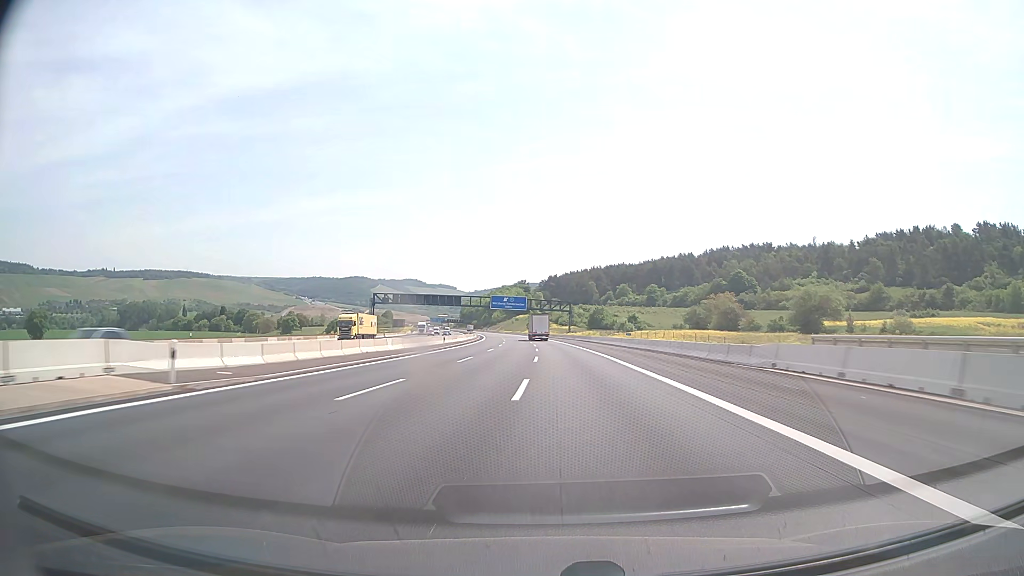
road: motorway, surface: asphalt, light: Day
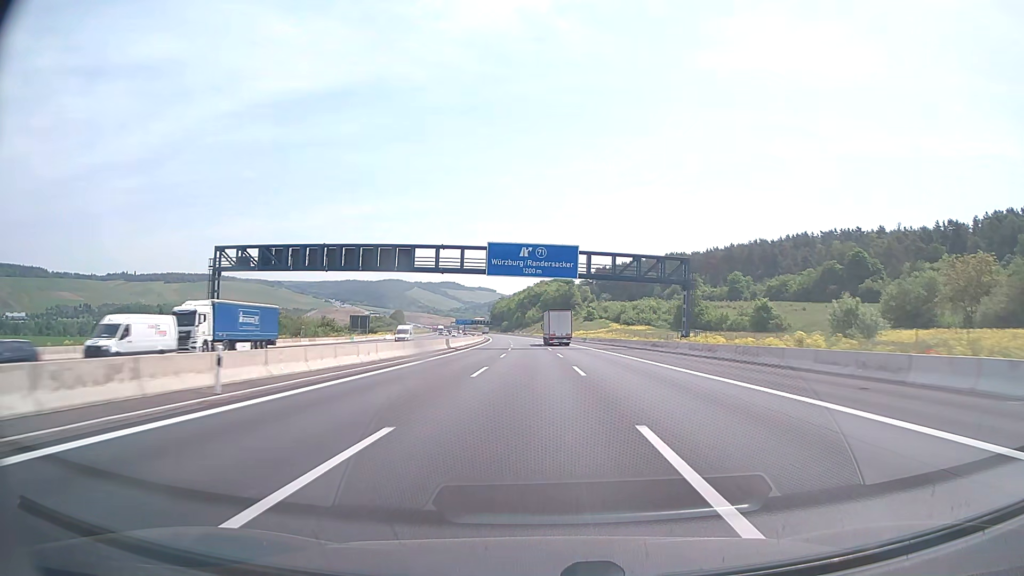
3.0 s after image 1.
(-3.5, +99.2) m; -4°
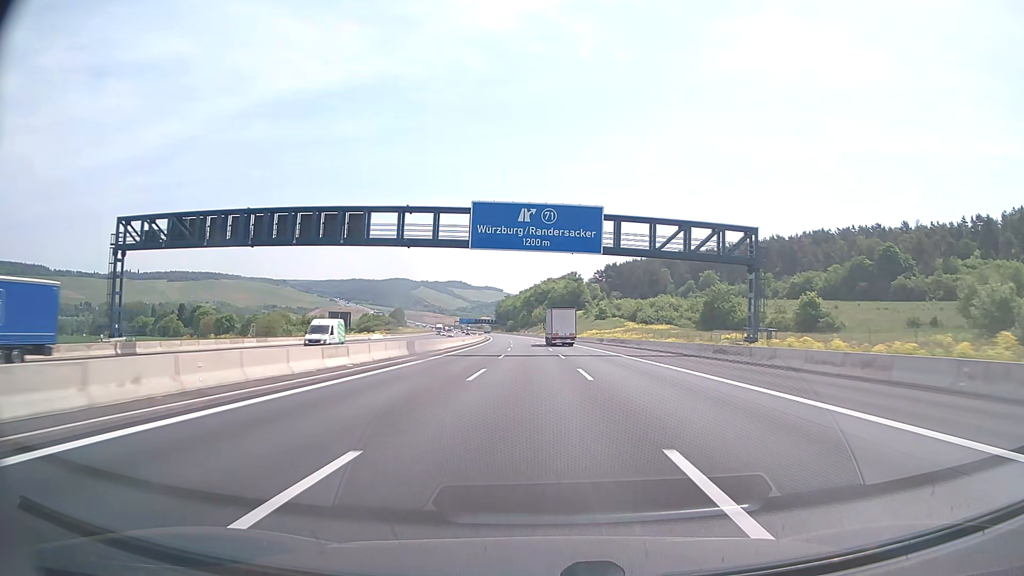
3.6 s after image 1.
(-0.1, +19.8) m; -1°
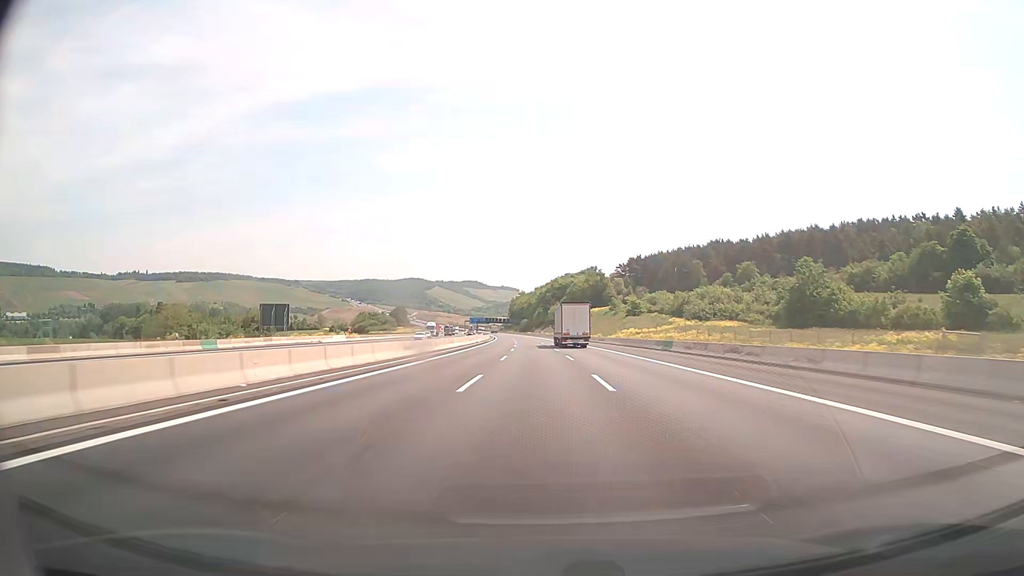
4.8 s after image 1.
(-0.5, +39.6) m; -1°
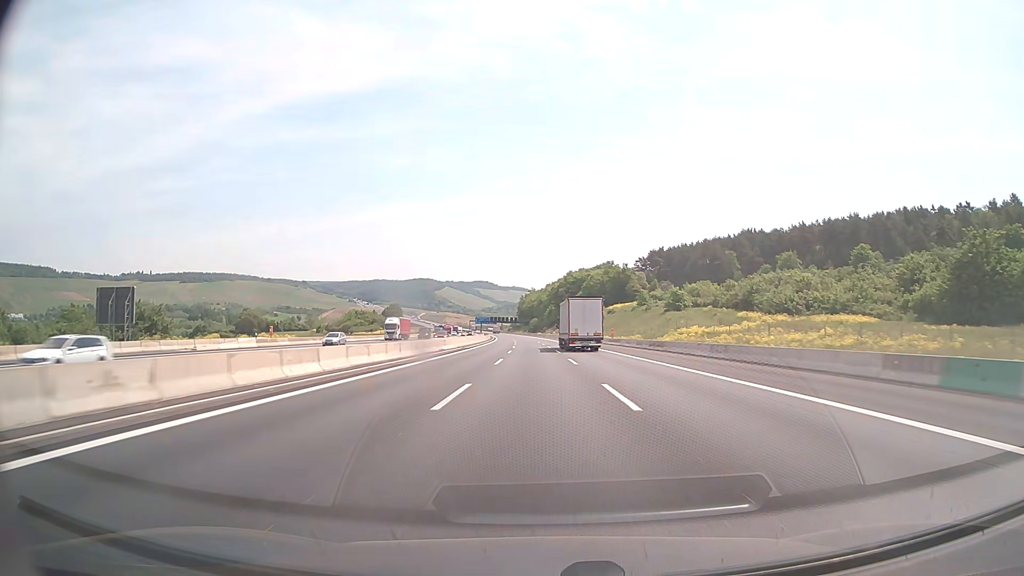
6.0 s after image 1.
(-0.3, +39.7) m; -1°
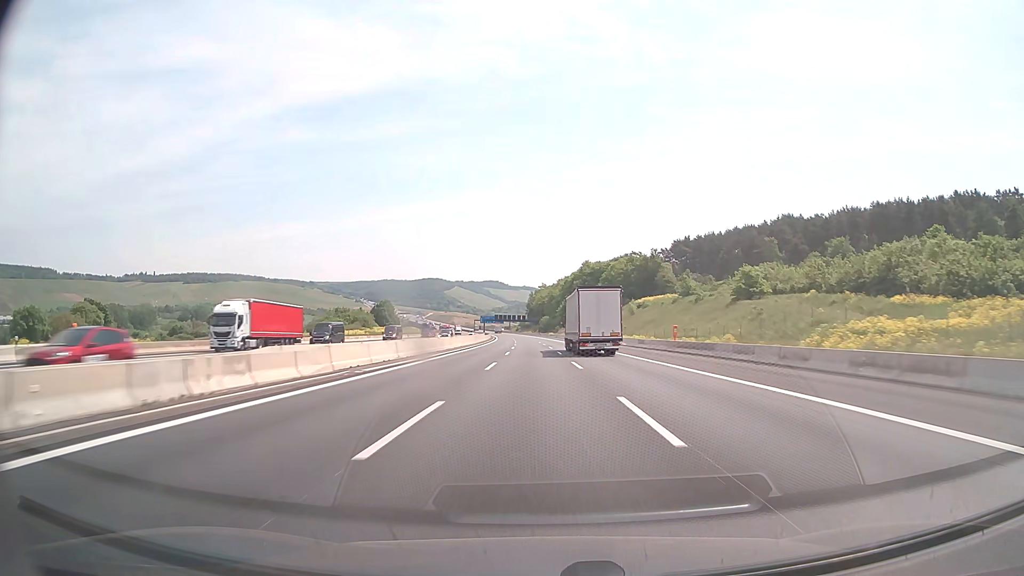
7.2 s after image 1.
(-0.3, +39.6) m; -1°
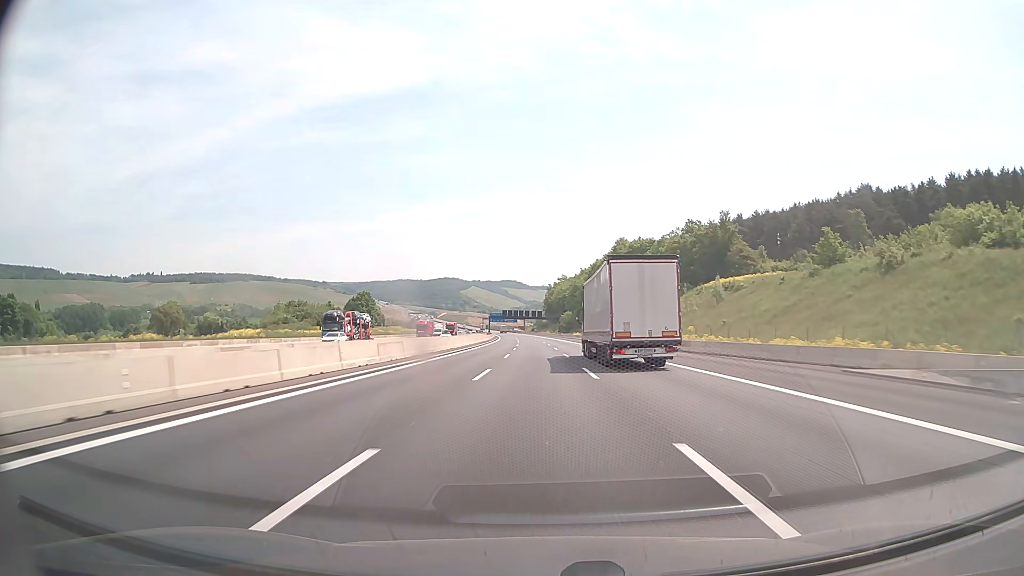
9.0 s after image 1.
(-0.8, +59.4) m; -2°
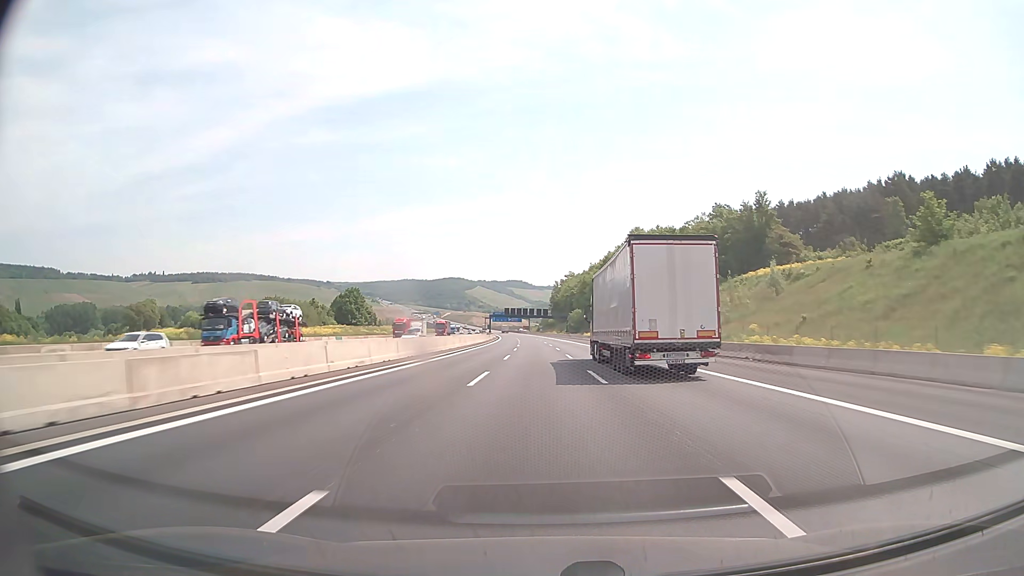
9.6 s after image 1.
(-0.1, +19.8) m; -1°
(0, +10) (0, +20) (0, +30) (0, +40) (-1, +50) (-1, +60) (-1, +70) (-1, +80) (-2, +90) (-2, +100) m
